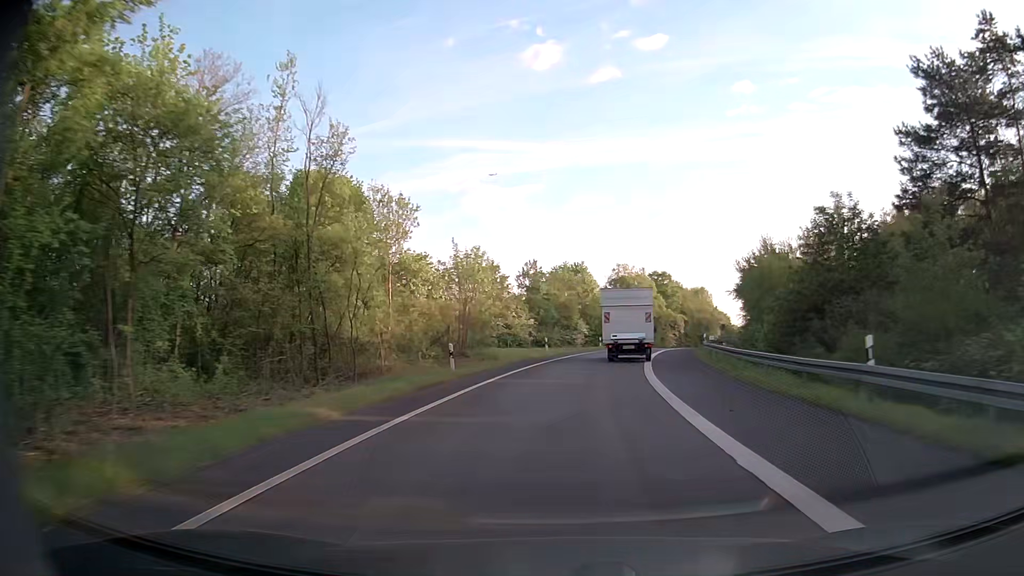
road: motorway_link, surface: asphalt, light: Day
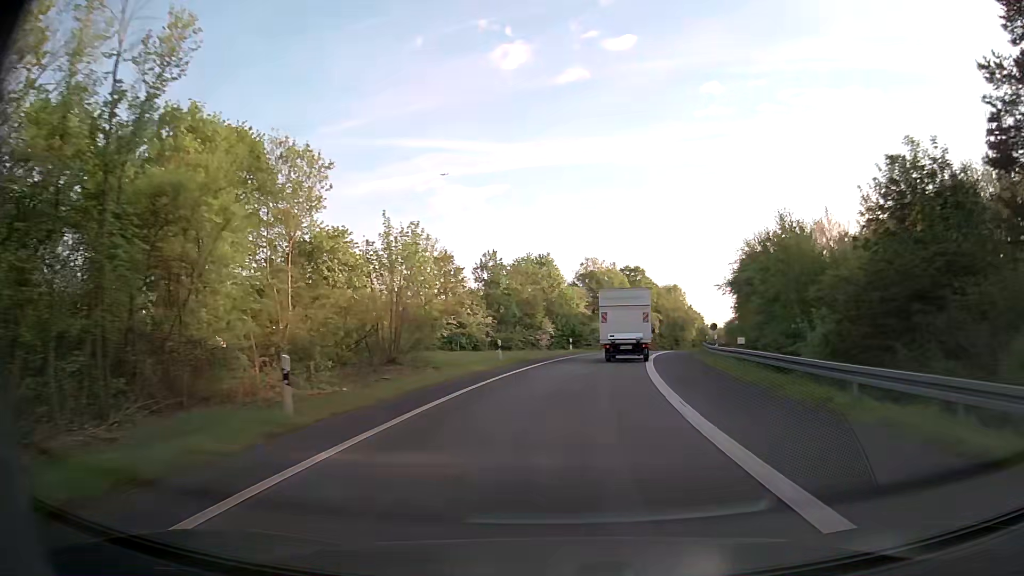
(+0.3, +11.6) m; +3°
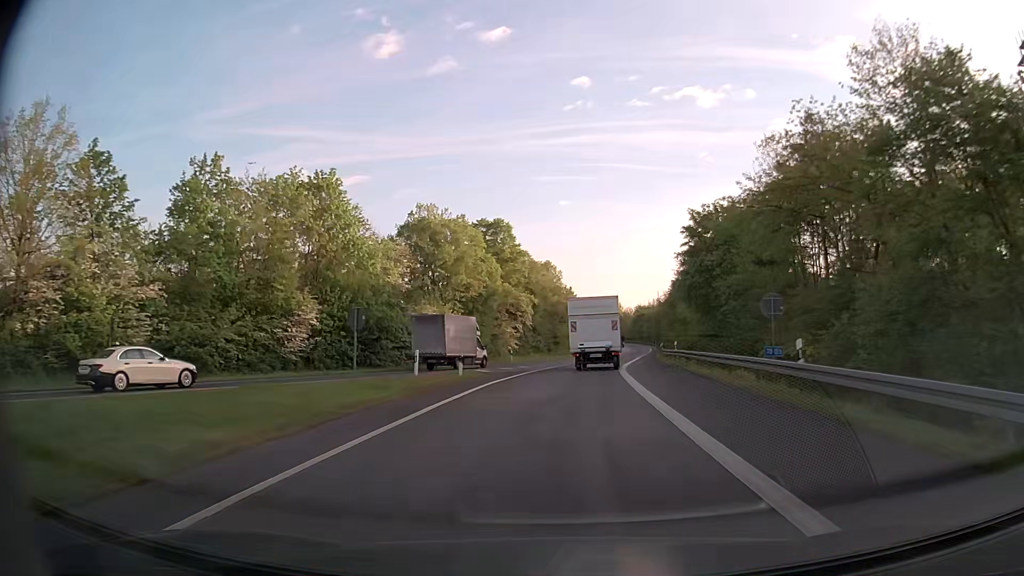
(+5.2, +46.4) m; +12°
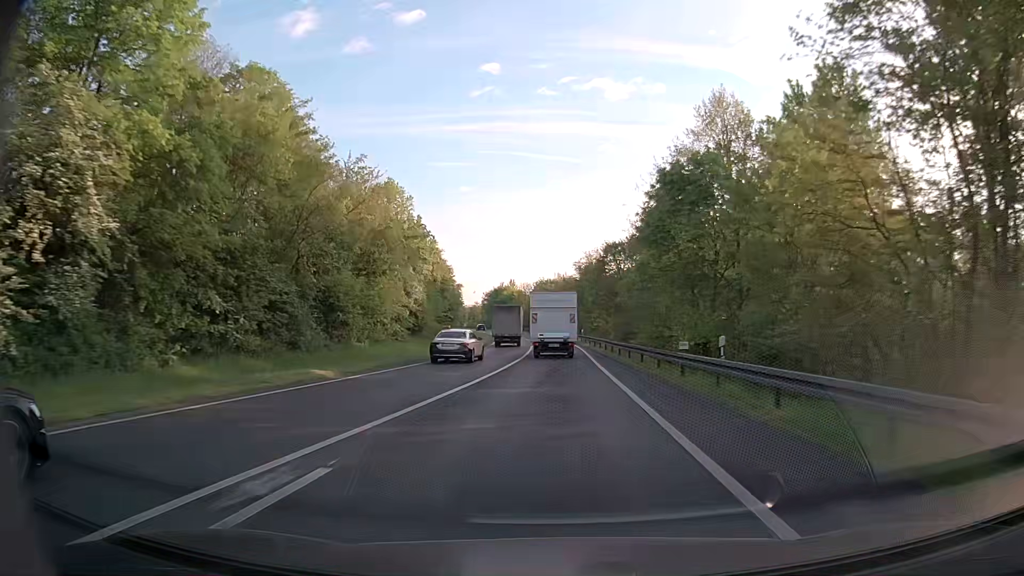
(+5.6, +59.7) m; +9°
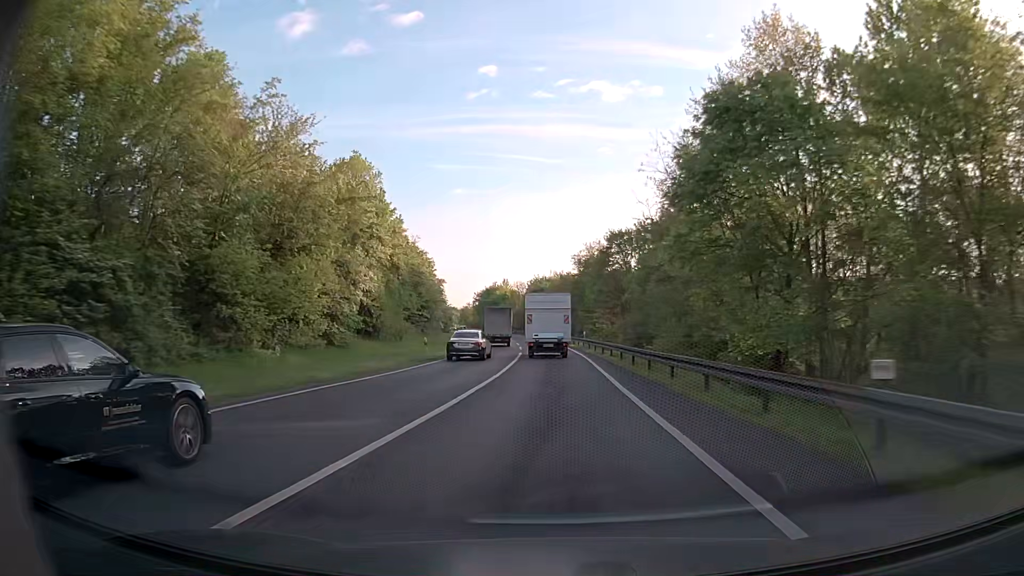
(0.0, +12.2) m; 0°
(0, +10) (0, +20) (0, +30) (0, +40) (-1, +50) (-1, +60) (-3, +70) (-4, +80) (-6, +90) (-8, +99) m
